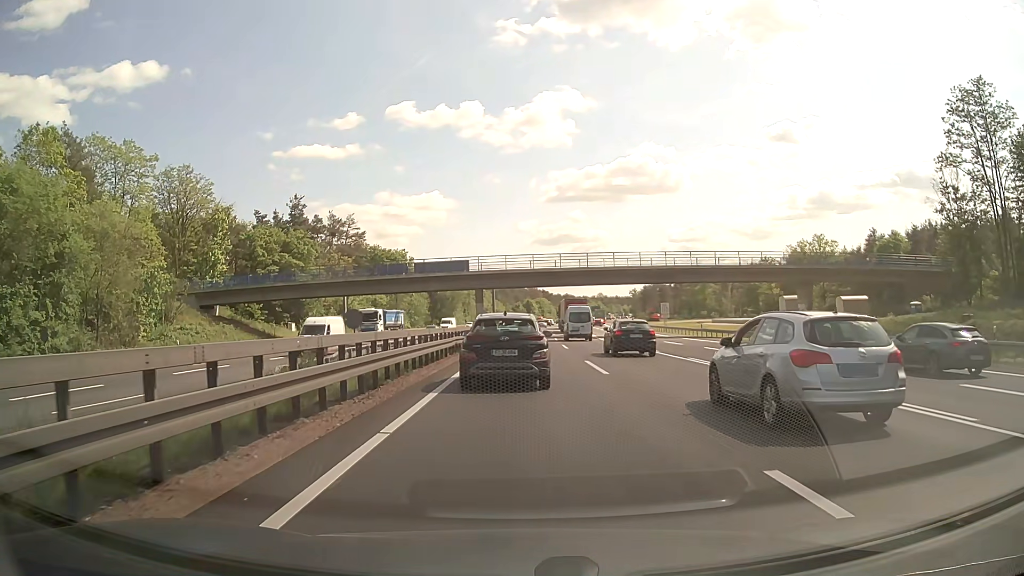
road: motorway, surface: asphalt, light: Day
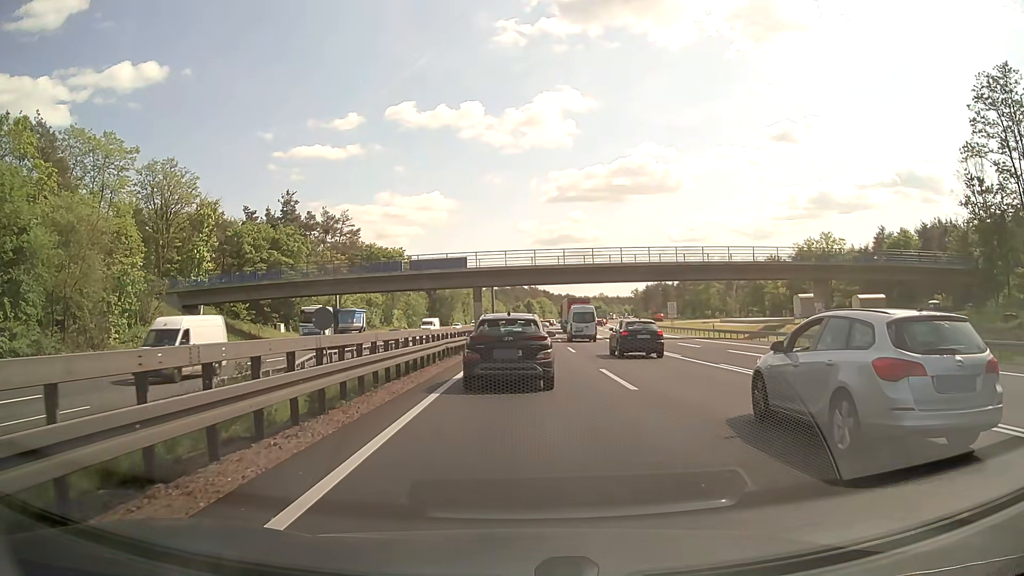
(0.0, +4.1) m; 0°
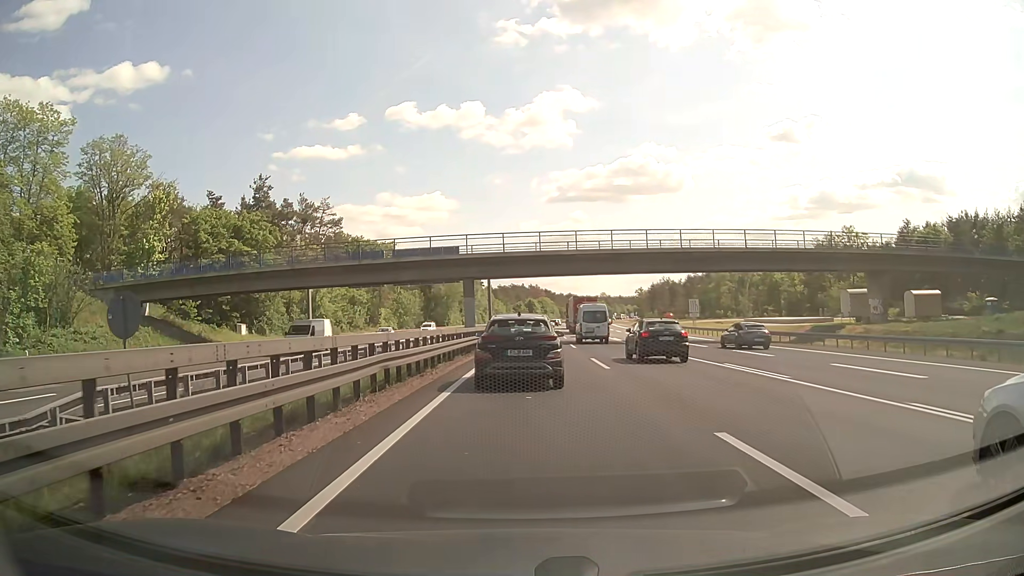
(-0.1, +11.6) m; 0°
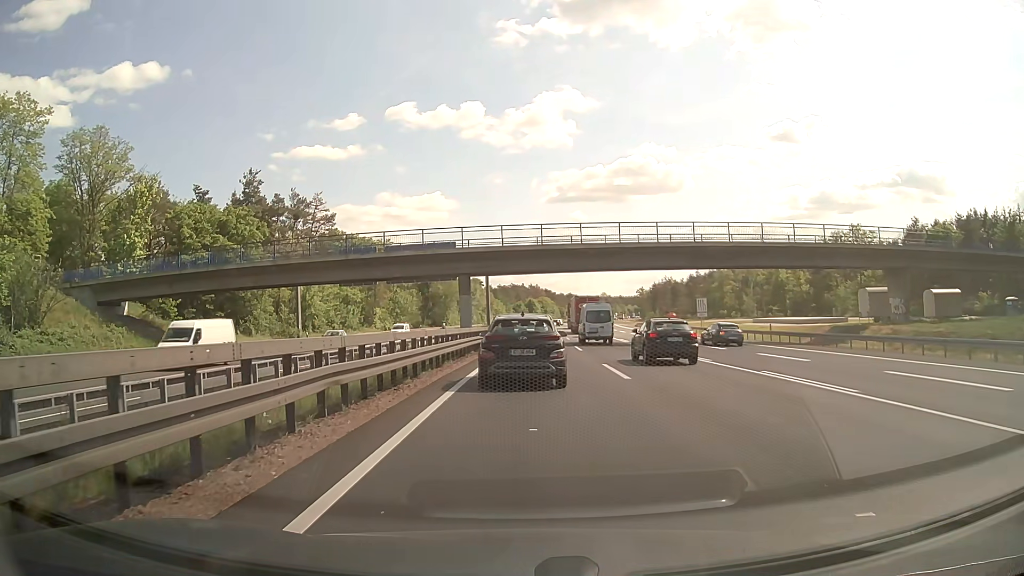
(0.0, +3.7) m; -1°
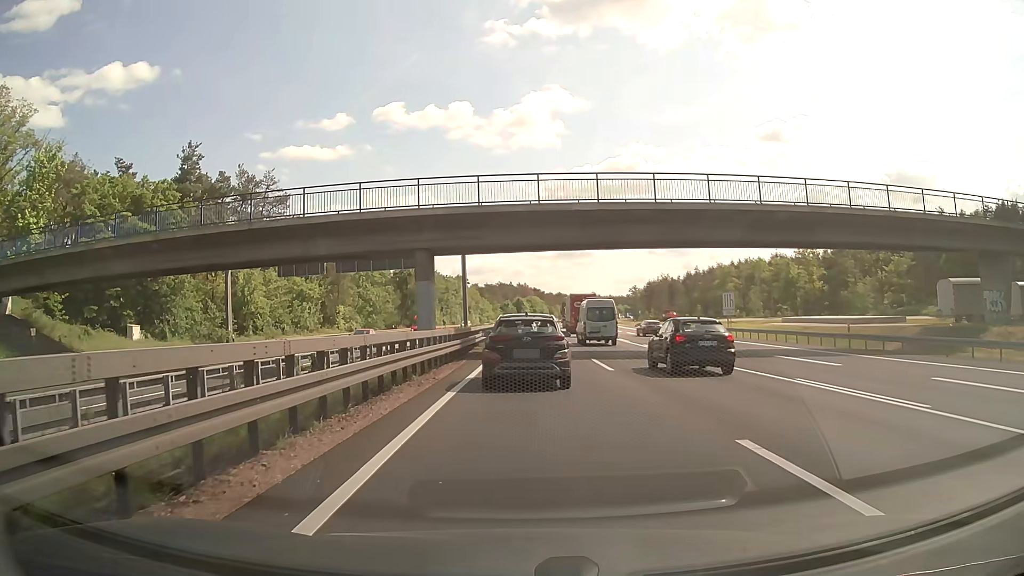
(+0.3, +14.8) m; +1°
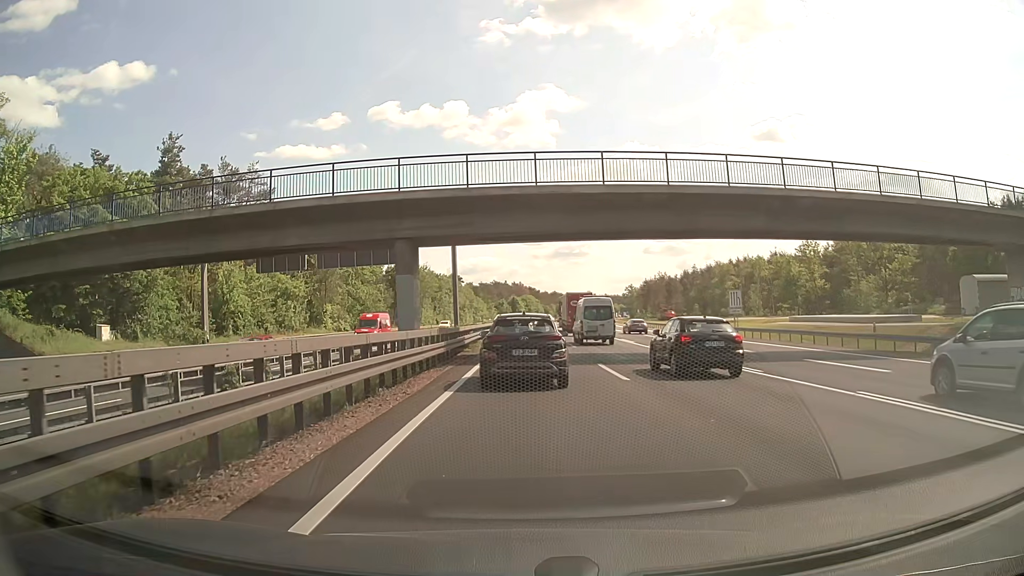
(0.0, +3.6) m; 0°
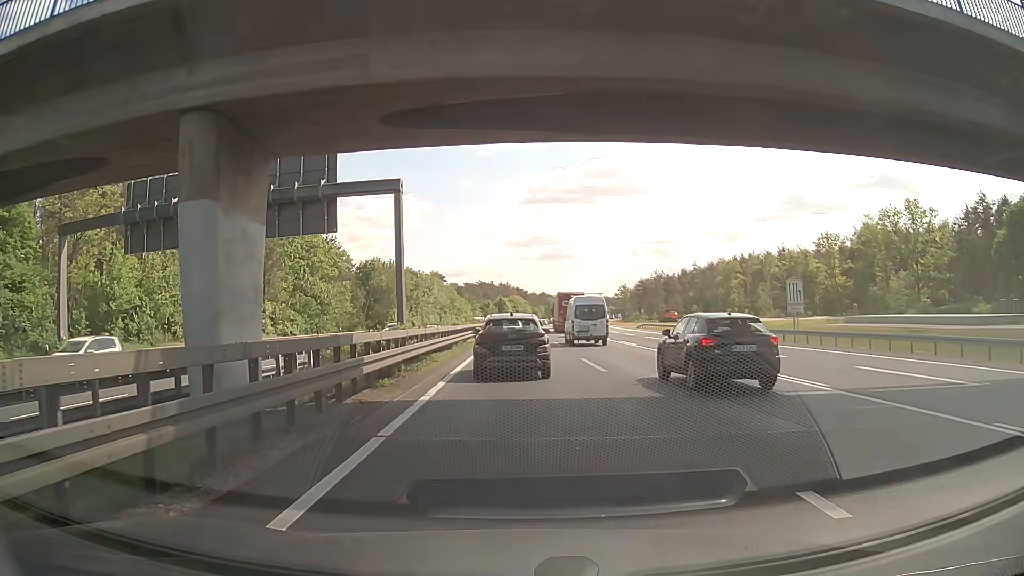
(+0.3, +16.9) m; +1°
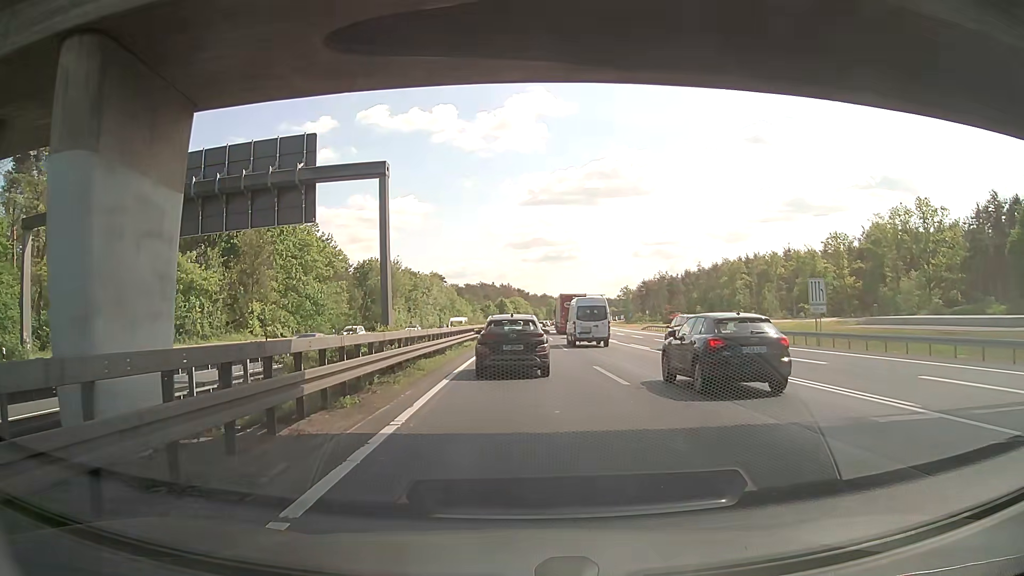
(0.0, +3.5) m; -1°
(0, +10) (0, +20) (0, +30) (0, +40) (+1, +50) (+1, +60) (+1, +70) (+2, +80) (+2, +90) (+3, +100) m
